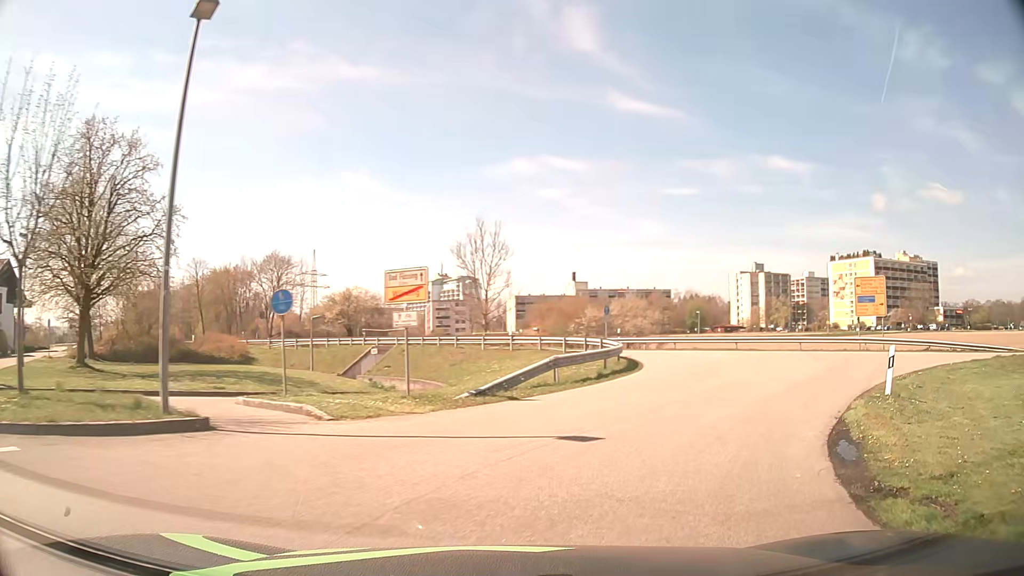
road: residential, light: Day
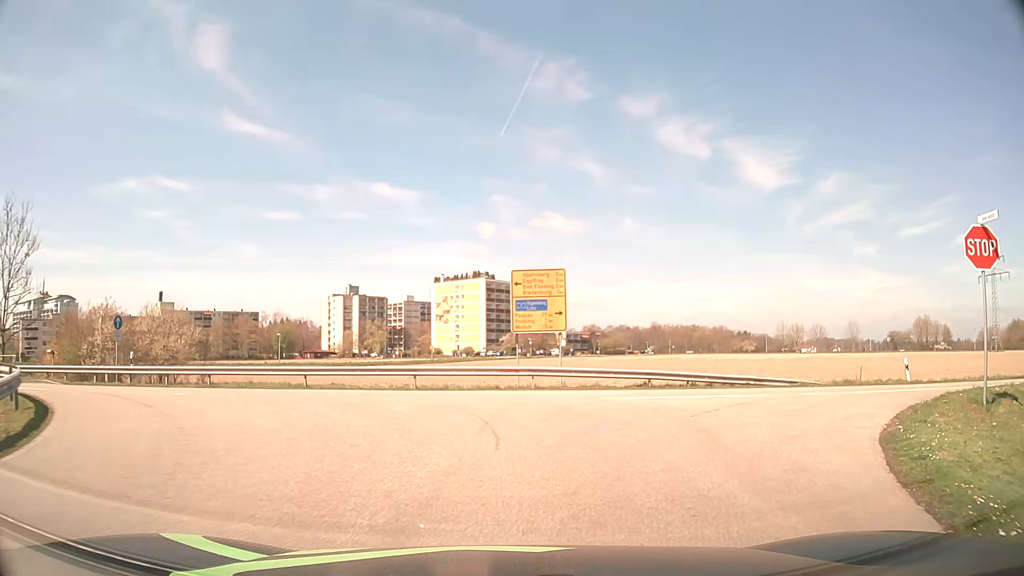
(+5.1, +14.9) m; +35°
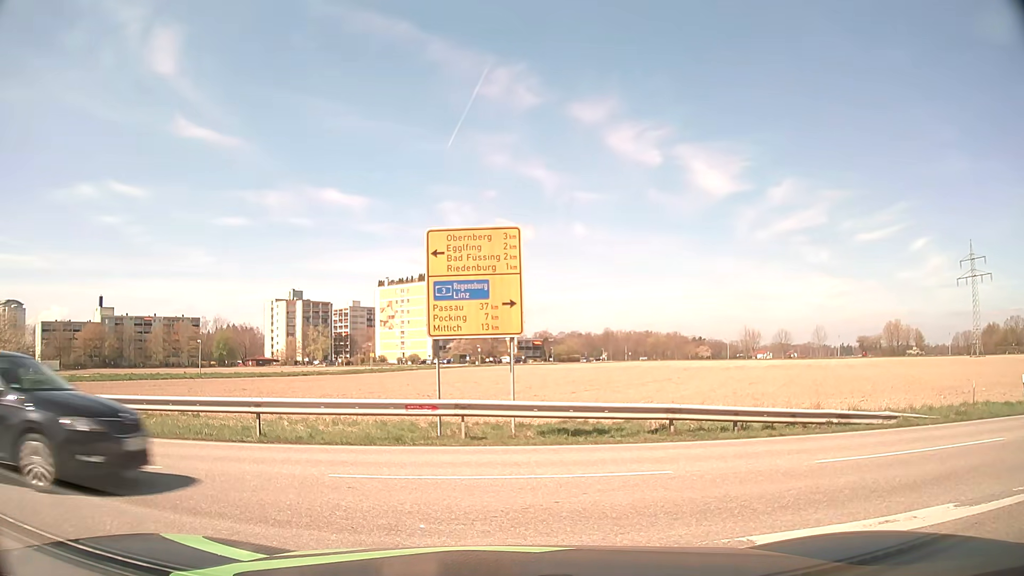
(+0.6, +9.9) m; +3°
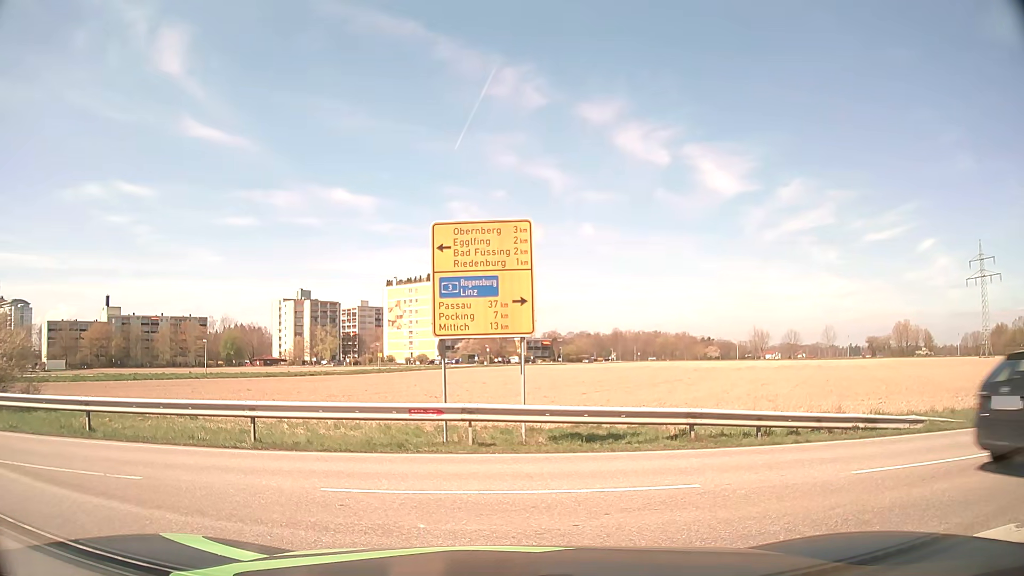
(0.0, +0.7) m; 0°
